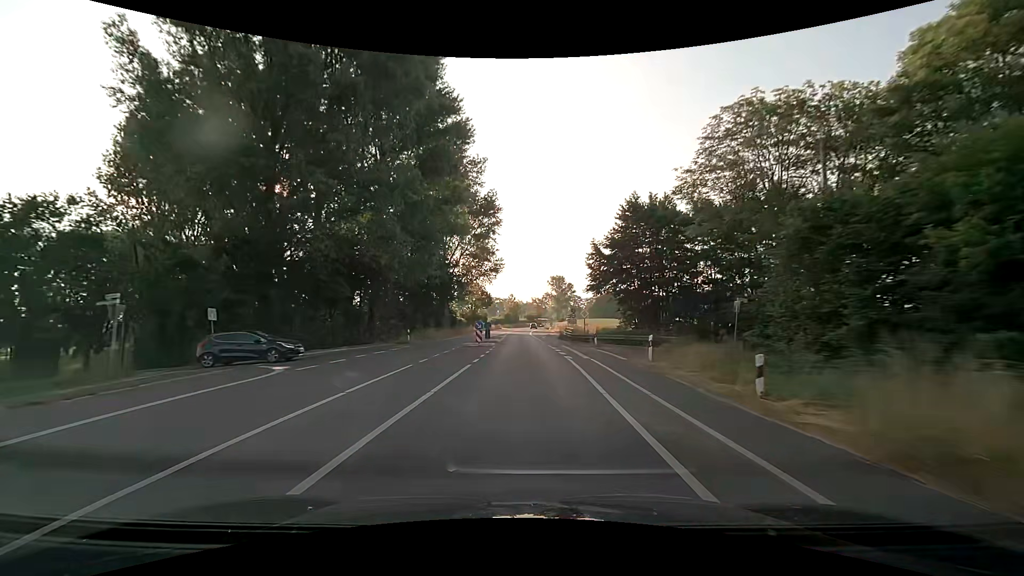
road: secondary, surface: asphalt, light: Day
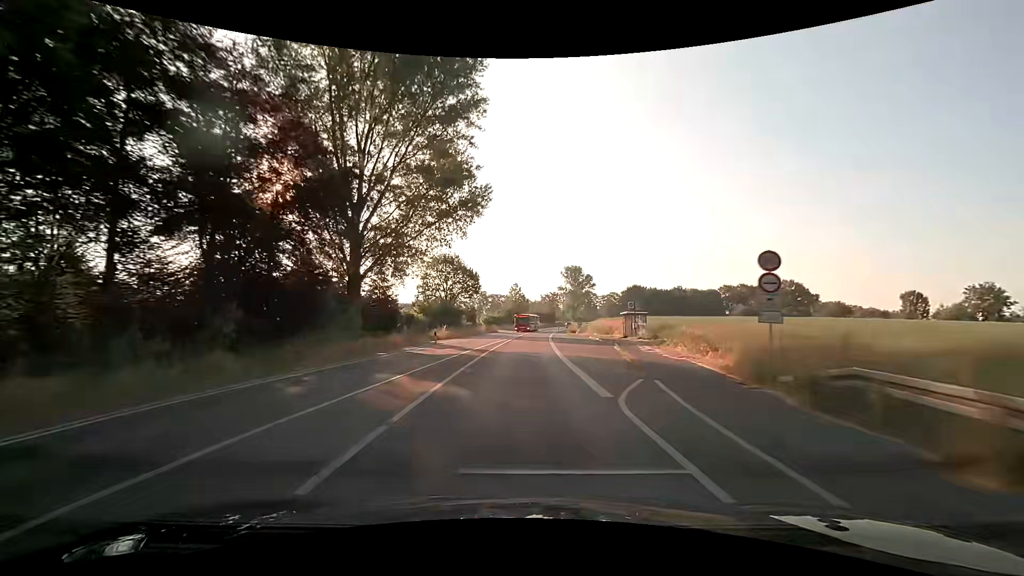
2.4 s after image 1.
(-0.2, +50.1) m; -1°
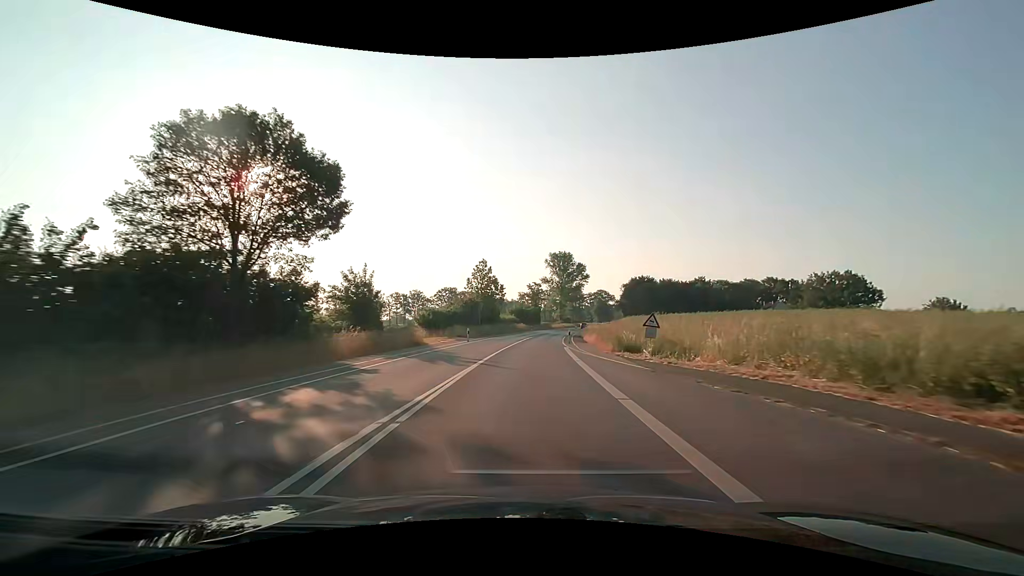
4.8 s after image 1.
(+0.5, +50.0) m; +2°
(0, +10) (0, +20) (+1, +30) (+2, +40) (+3, +50) (+4, +60) (+5, +70) (+6, +80) (+7, +90) (+9, +99) m
